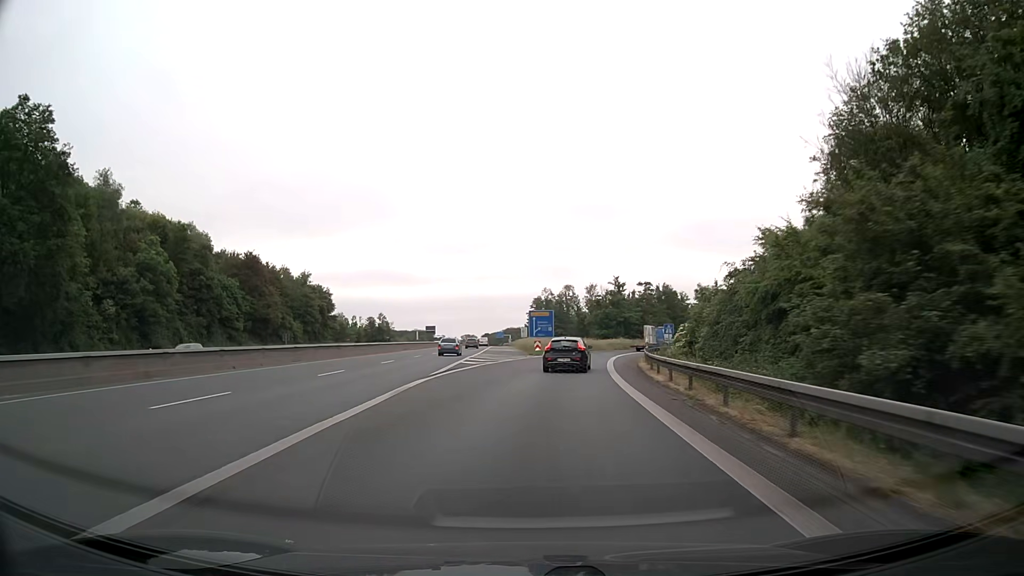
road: motorway_link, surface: asphalt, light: Day
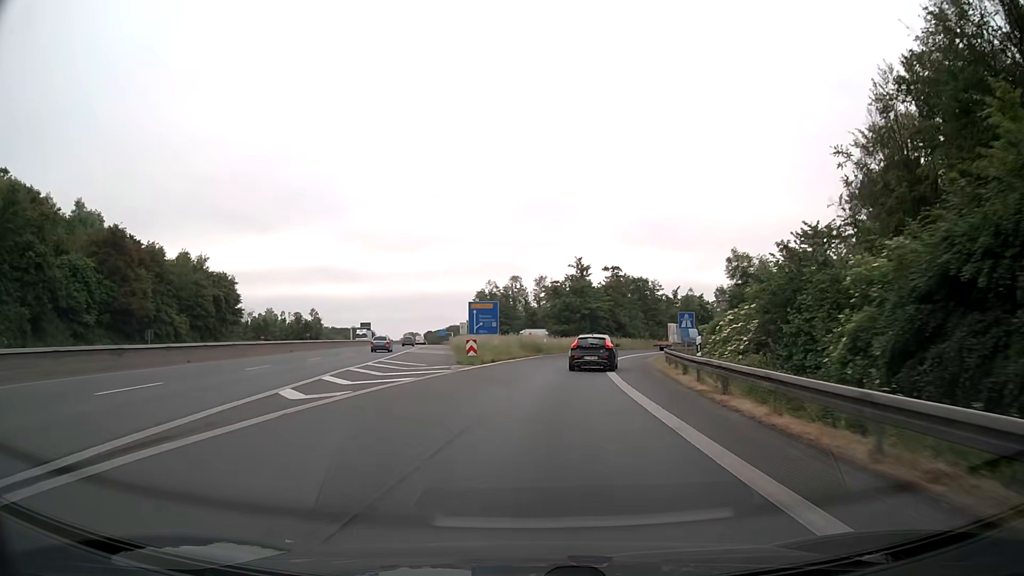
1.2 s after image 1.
(+0.7, +22.1) m; +5°
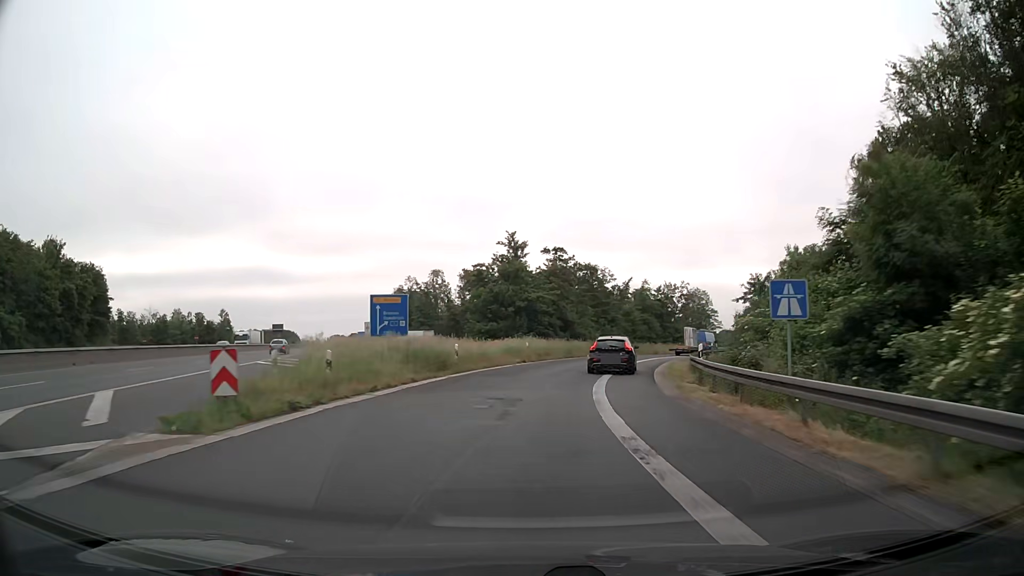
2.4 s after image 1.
(+1.1, +21.3) m; +6°
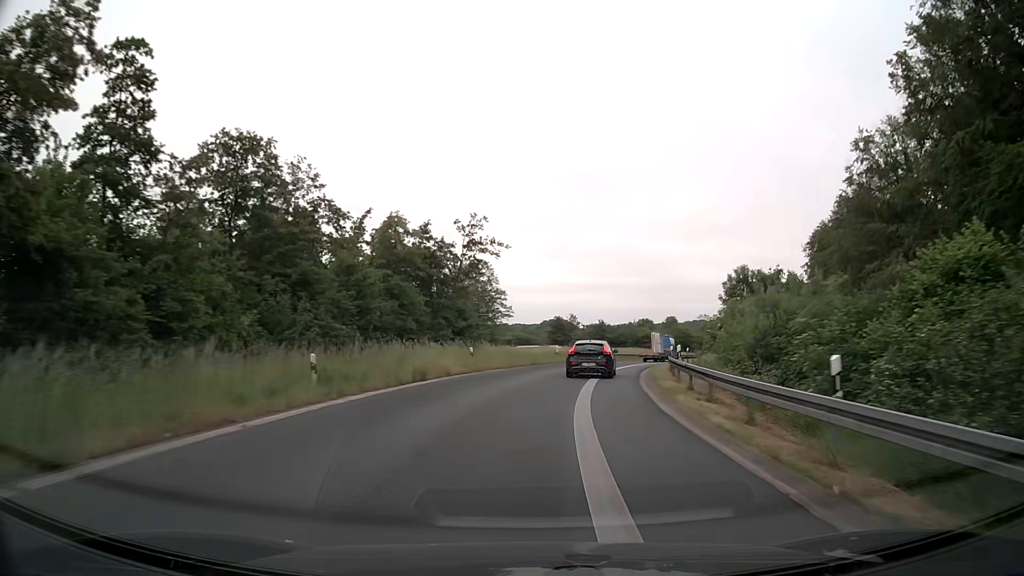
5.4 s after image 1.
(+9.0, +50.5) m; +21°
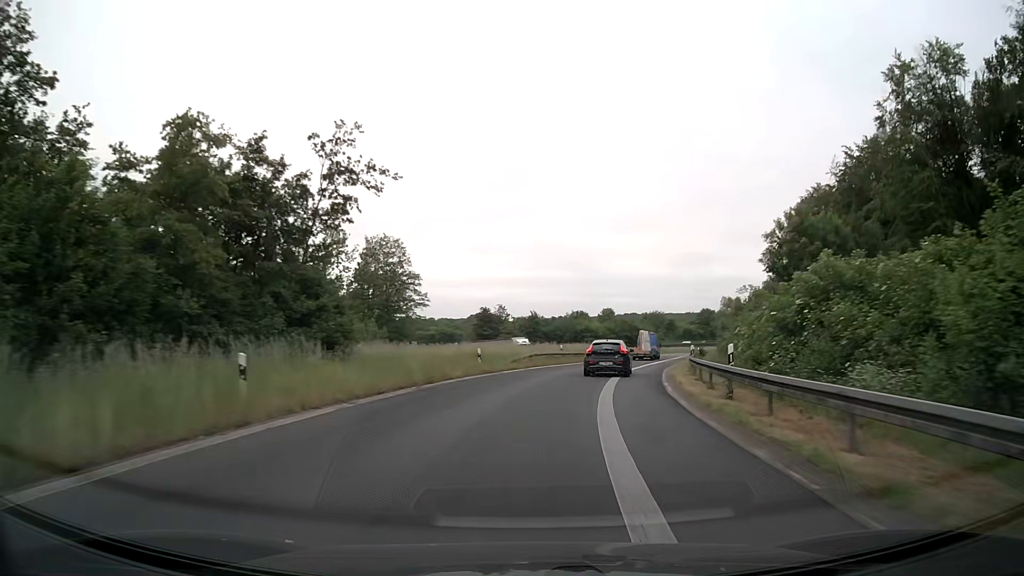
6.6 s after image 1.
(+1.0, +20.4) m; +6°
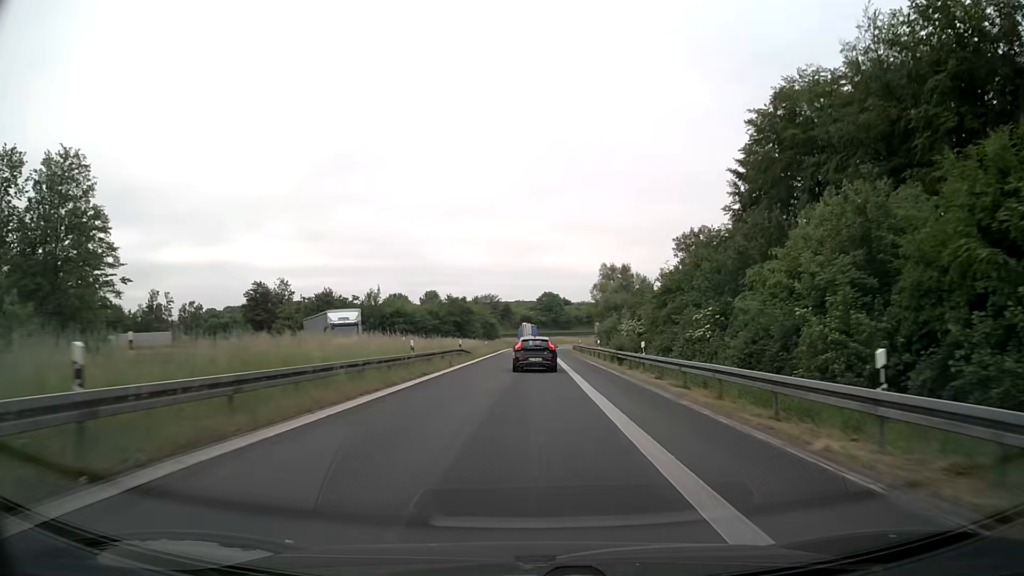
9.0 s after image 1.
(+5.3, +41.0) m; +15°
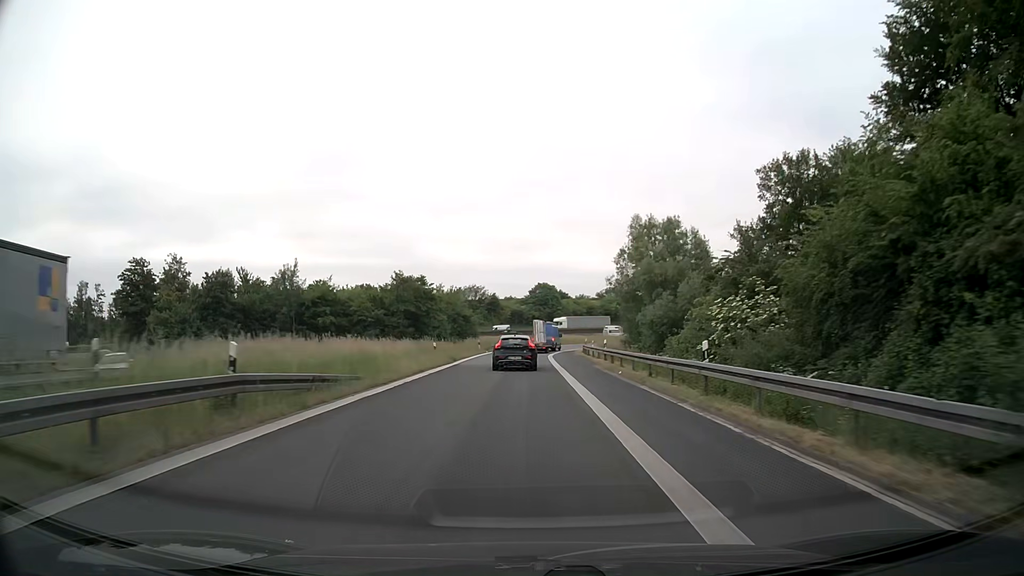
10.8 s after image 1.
(+0.7, +31.8) m; +1°
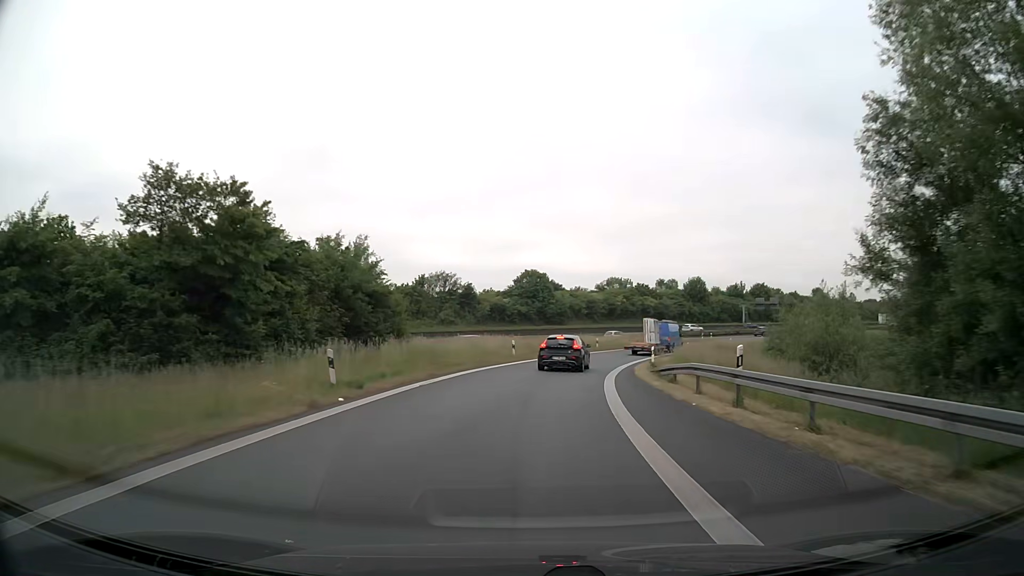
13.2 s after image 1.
(-0.2, +42.6) m; +1°
(0, +10) (+1, +20) (+2, +30) (+4, +40) (+7, +49) (+11, +59) (+15, +67) (+21, +76) (+26, +84) (+33, +92) m
